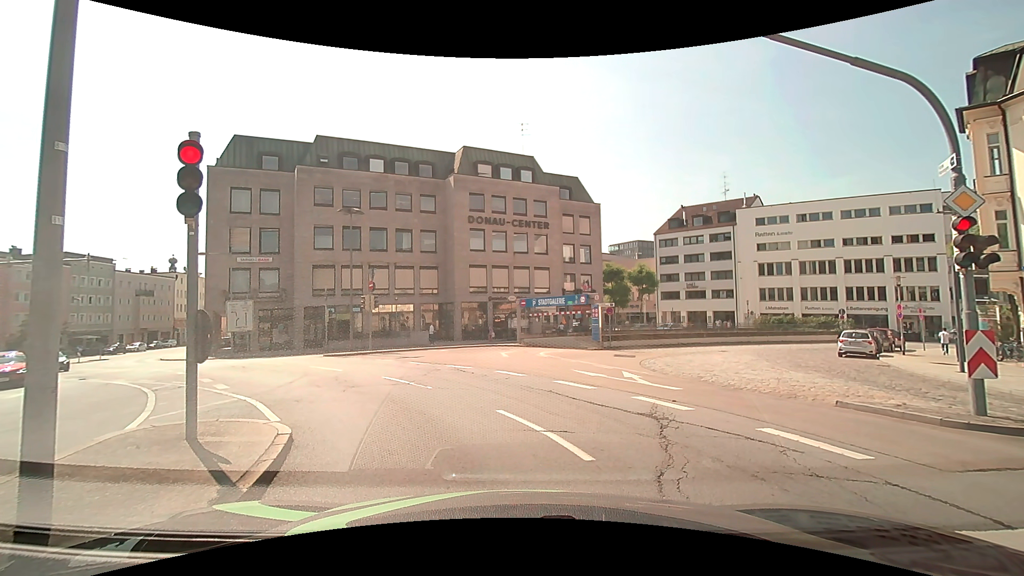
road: primary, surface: asphalt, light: Day
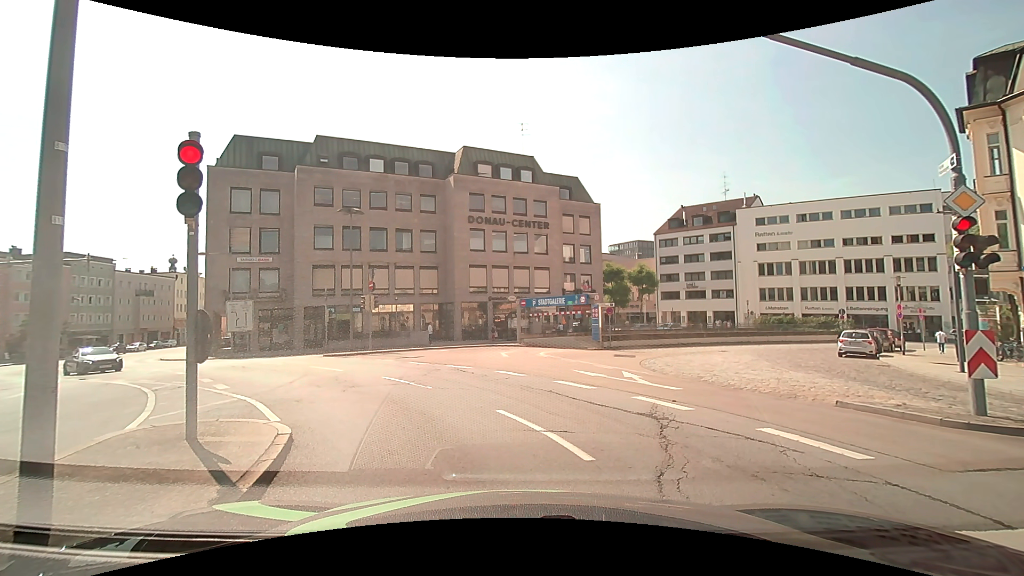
(0.0, 0.0) m; 0°
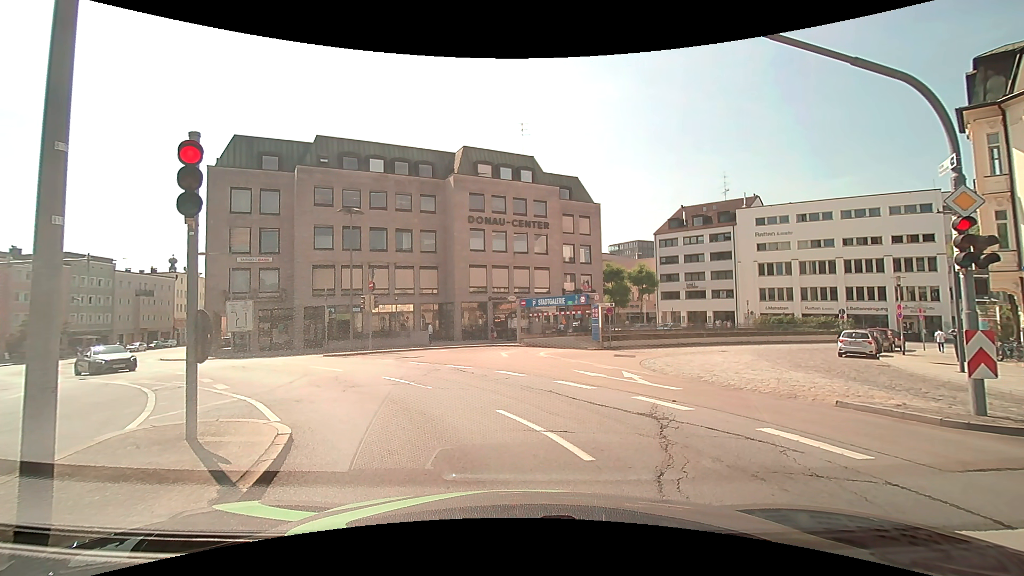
(0.0, 0.0) m; 0°
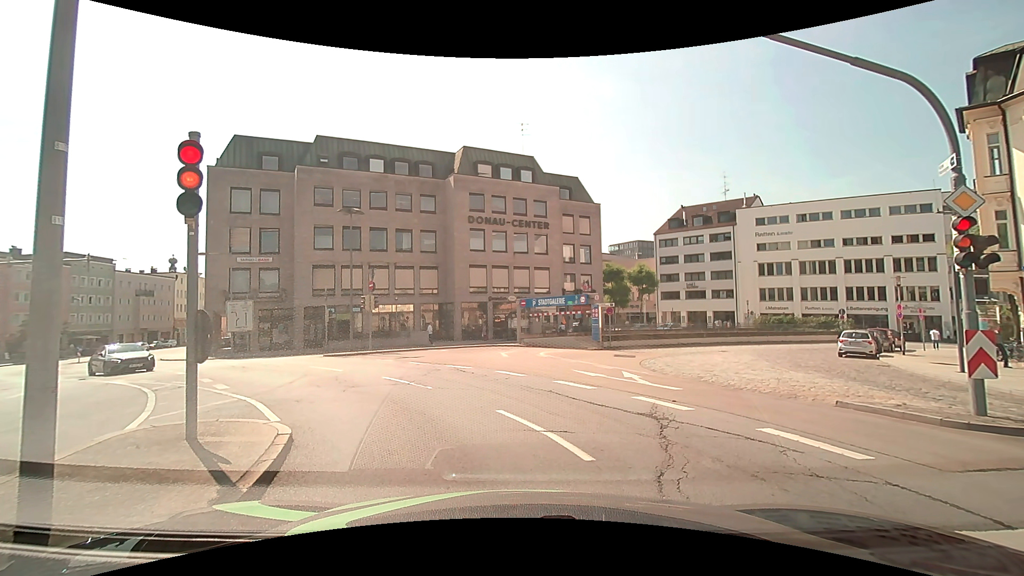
(0.0, 0.0) m; 0°
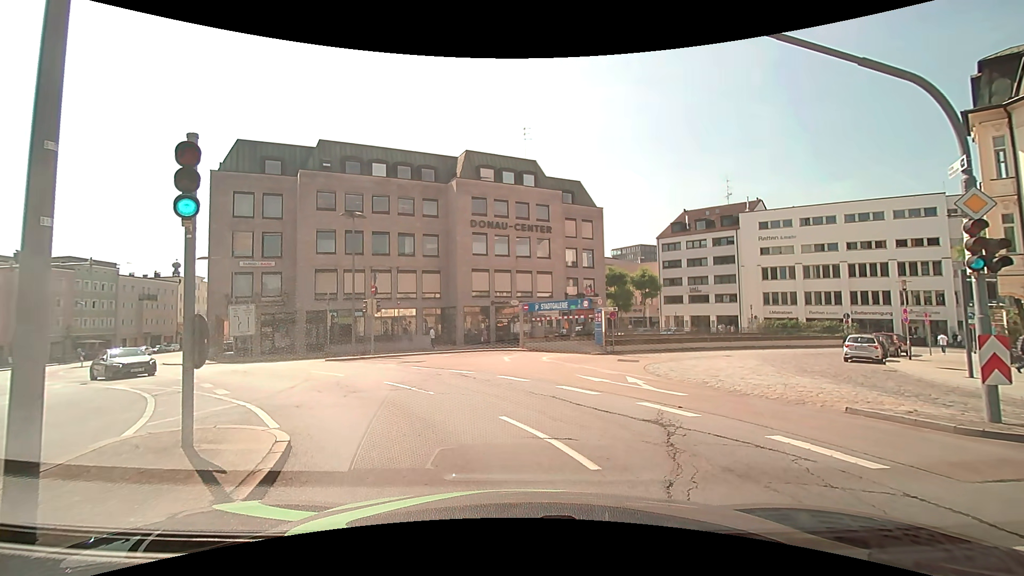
(0.0, +0.2) m; 0°
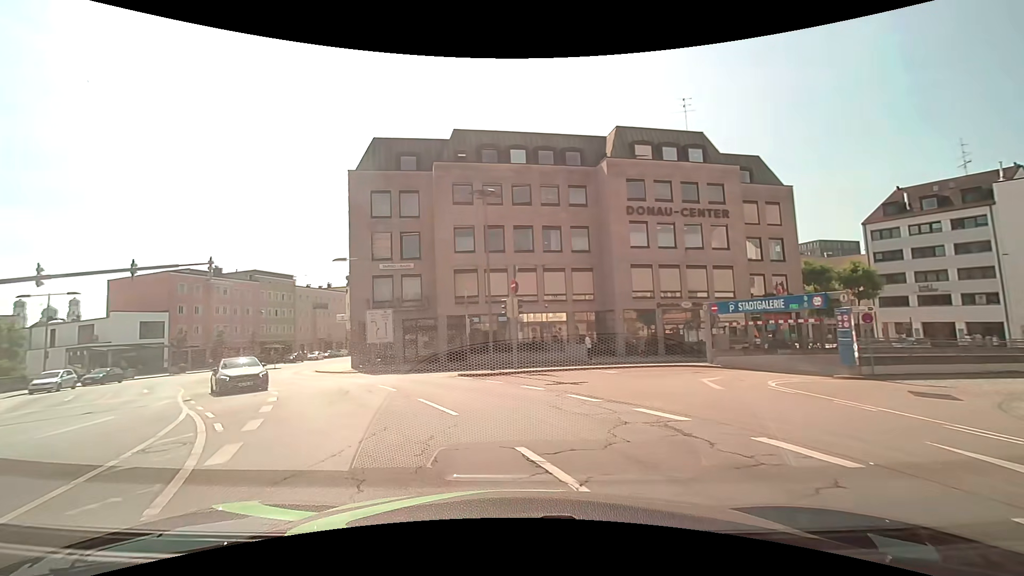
(-1.1, +7.7) m; -16°
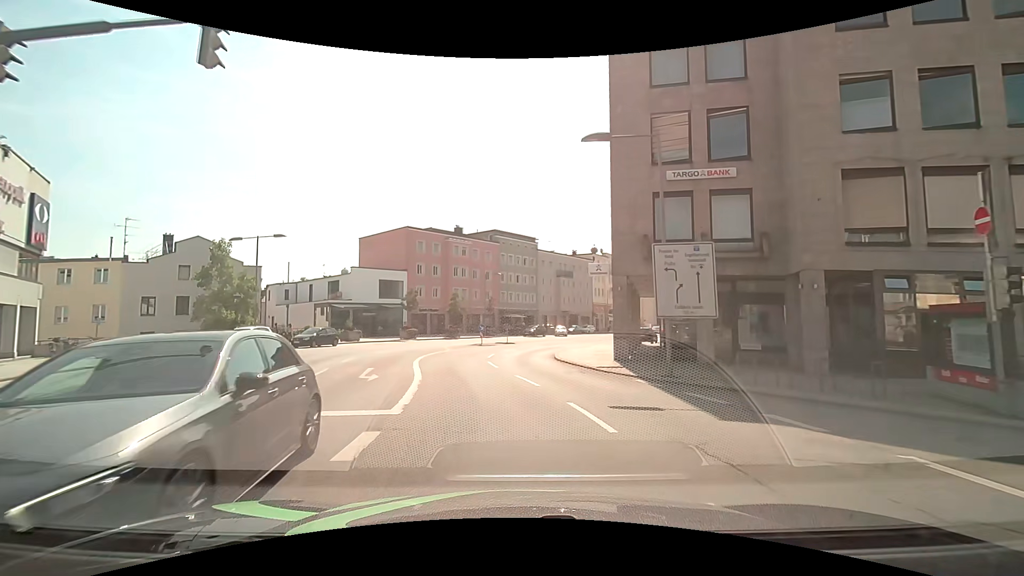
(-6.3, +18.8) m; -27°
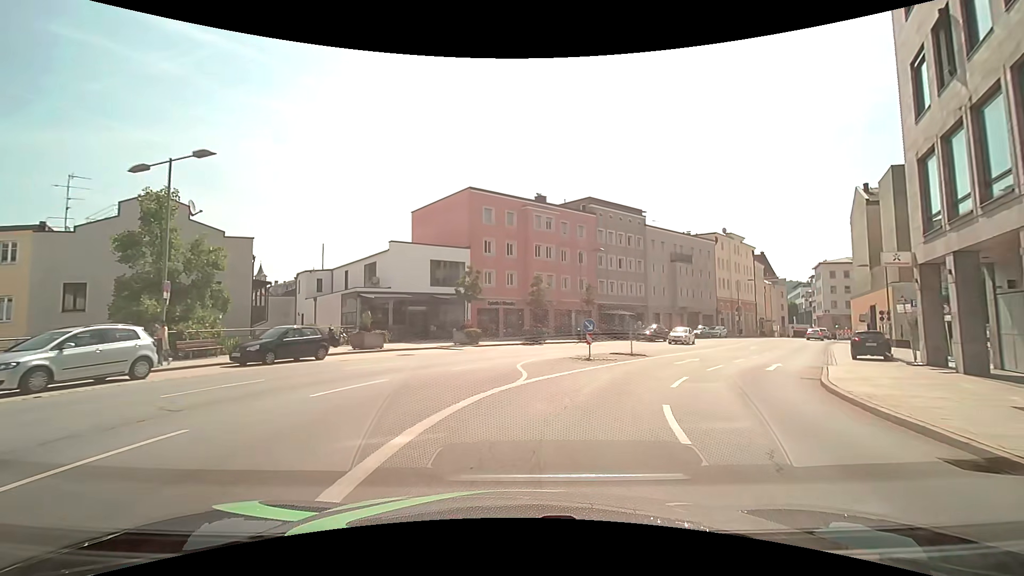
(-2.0, +18.9) m; -9°
